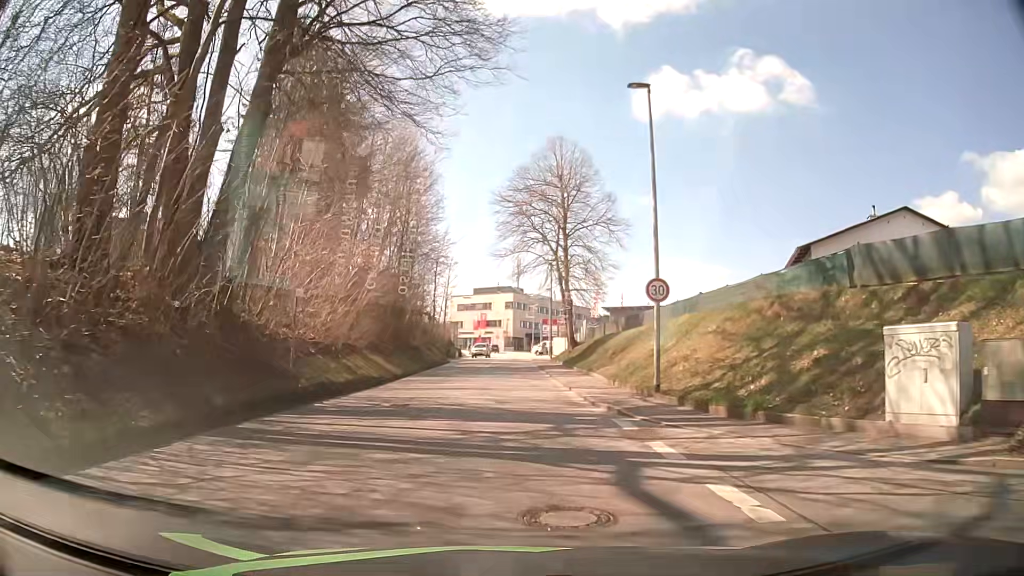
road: tertiary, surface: asphalt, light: Day
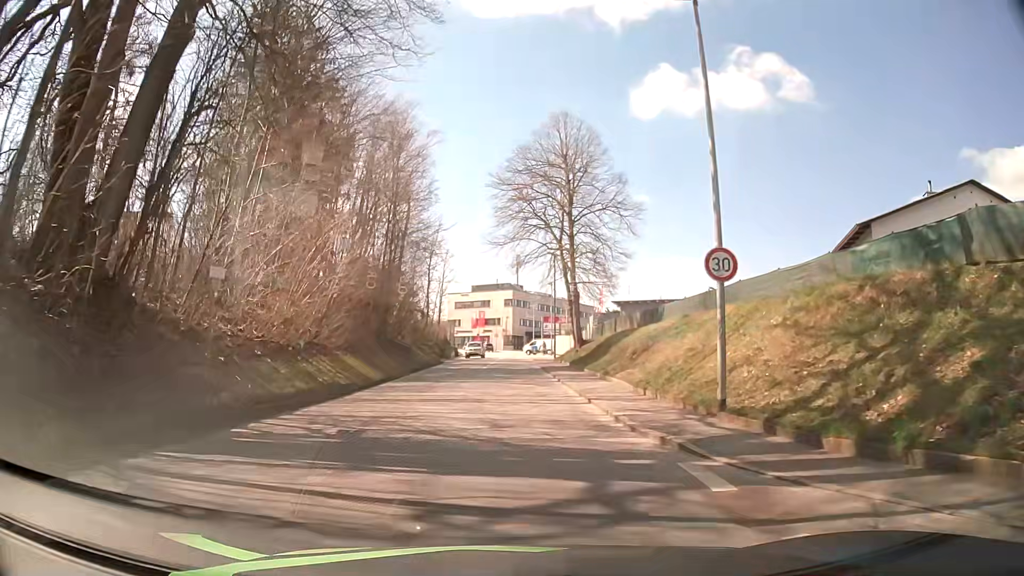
(0.0, +5.0) m; 0°
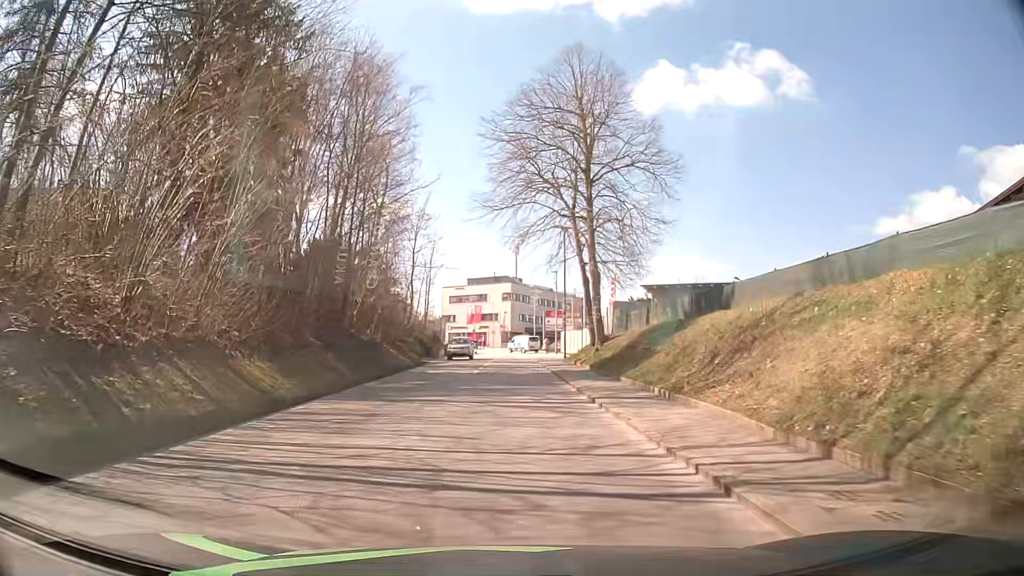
(+0.2, +10.2) m; +1°
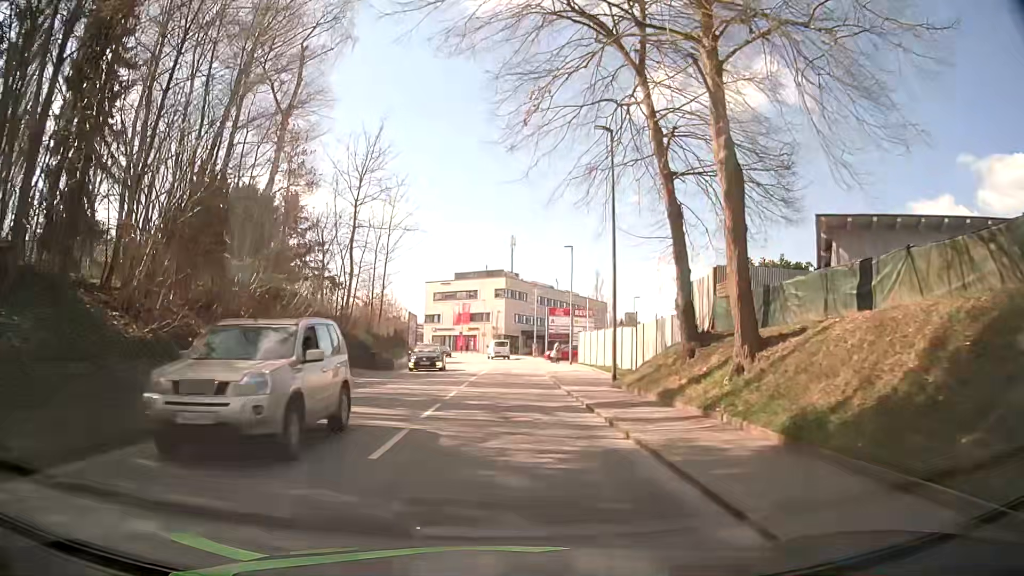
(+0.1, +20.7) m; +1°
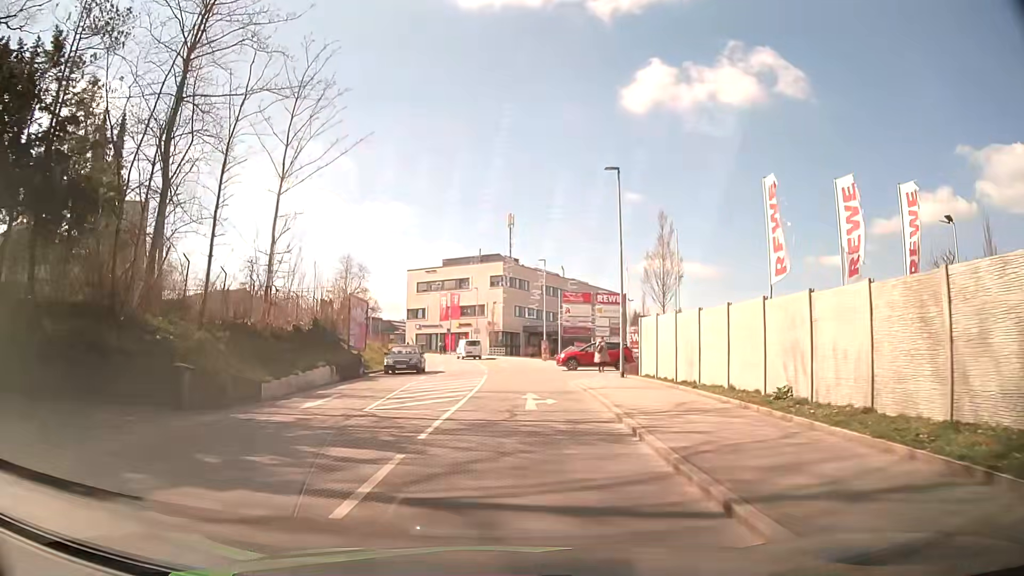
(0.0, +20.7) m; +1°
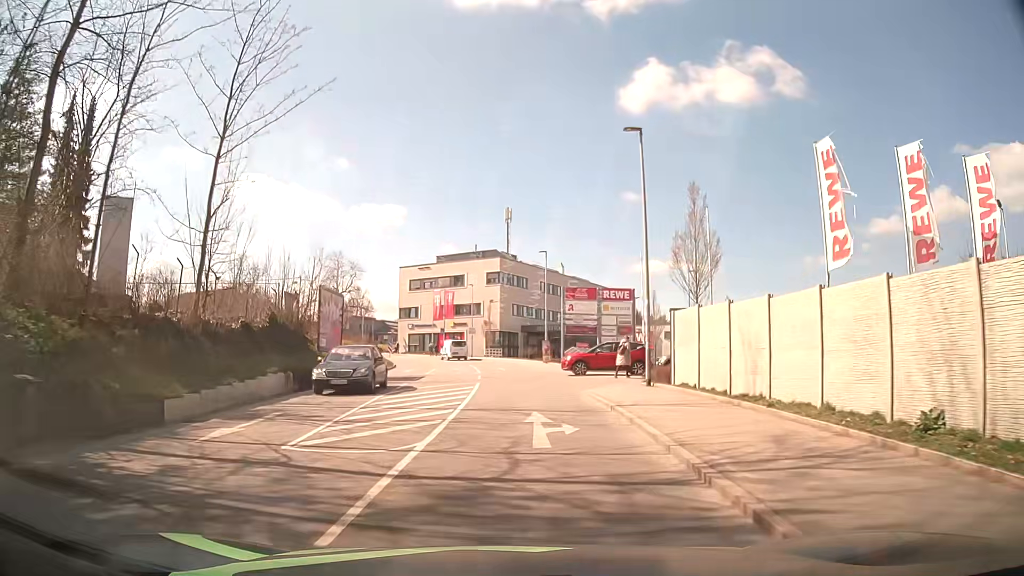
(-0.1, +5.2) m; -1°
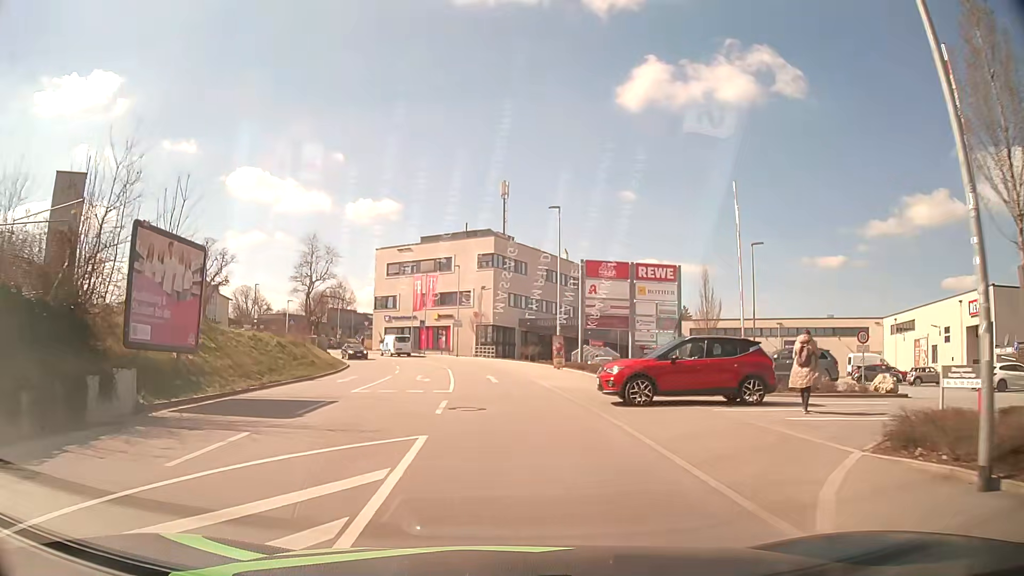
(0.0, +15.5) m; 0°
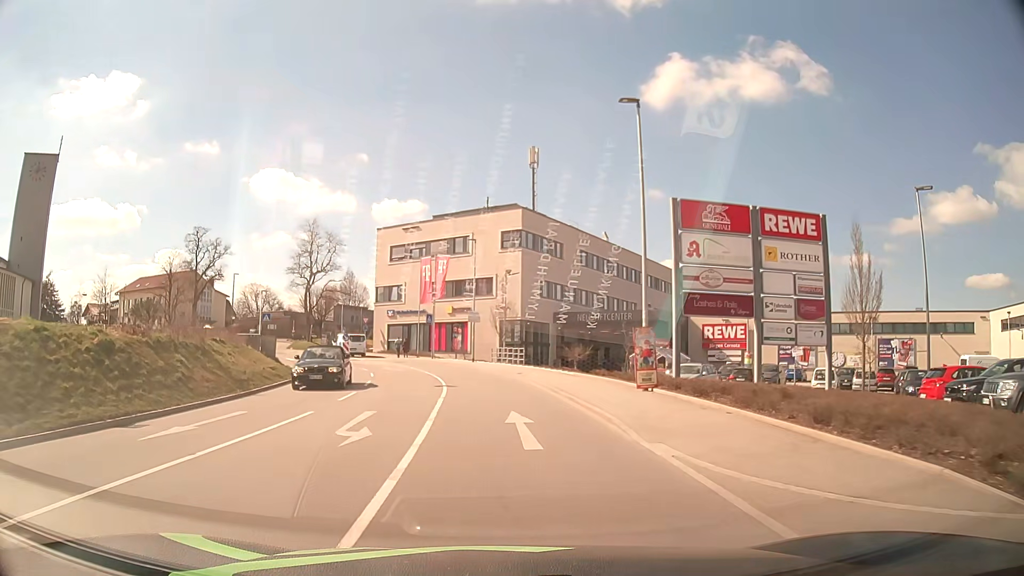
(-0.2, +15.6) m; -2°
